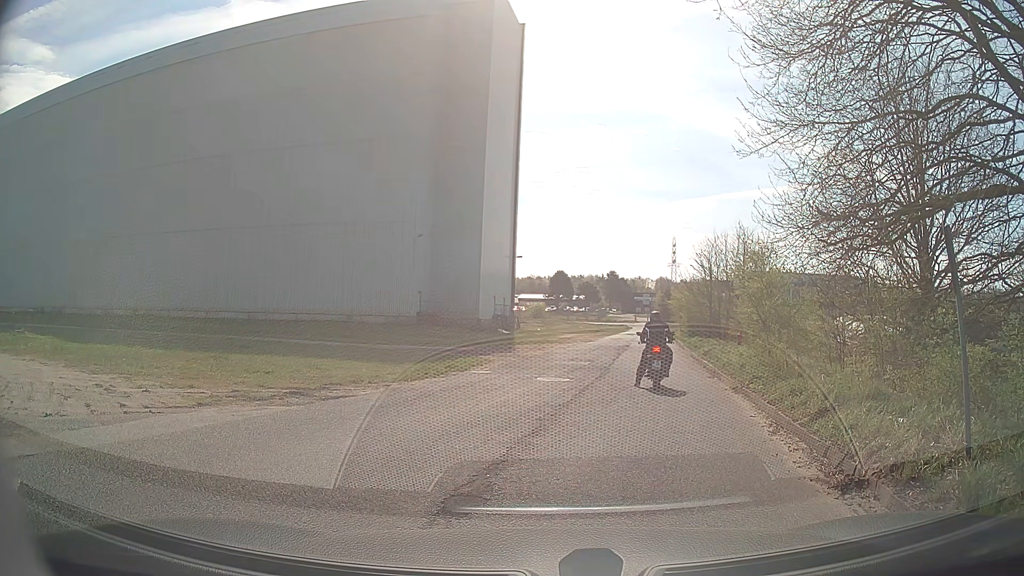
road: service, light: Day
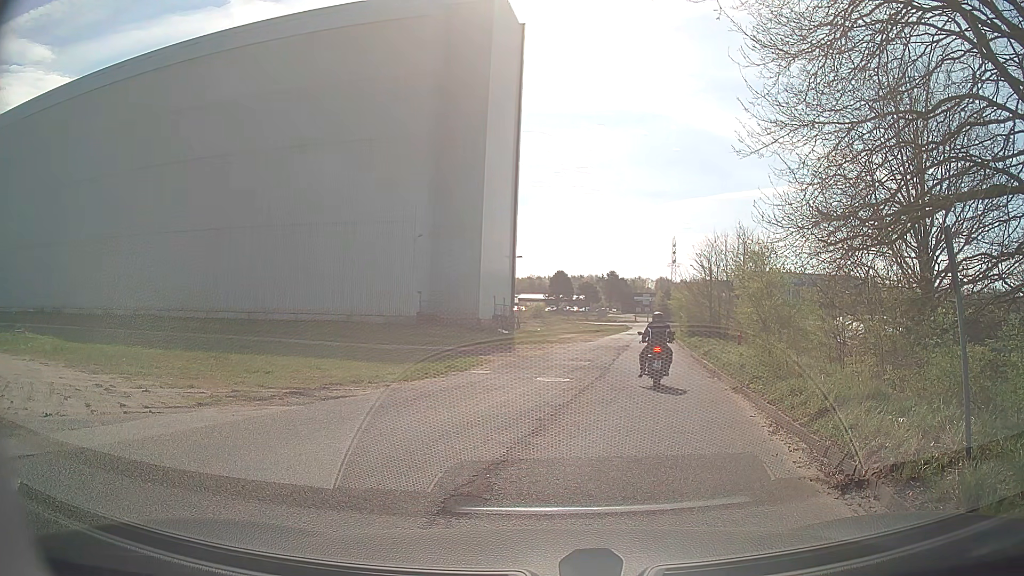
(0.0, 0.0) m; 0°
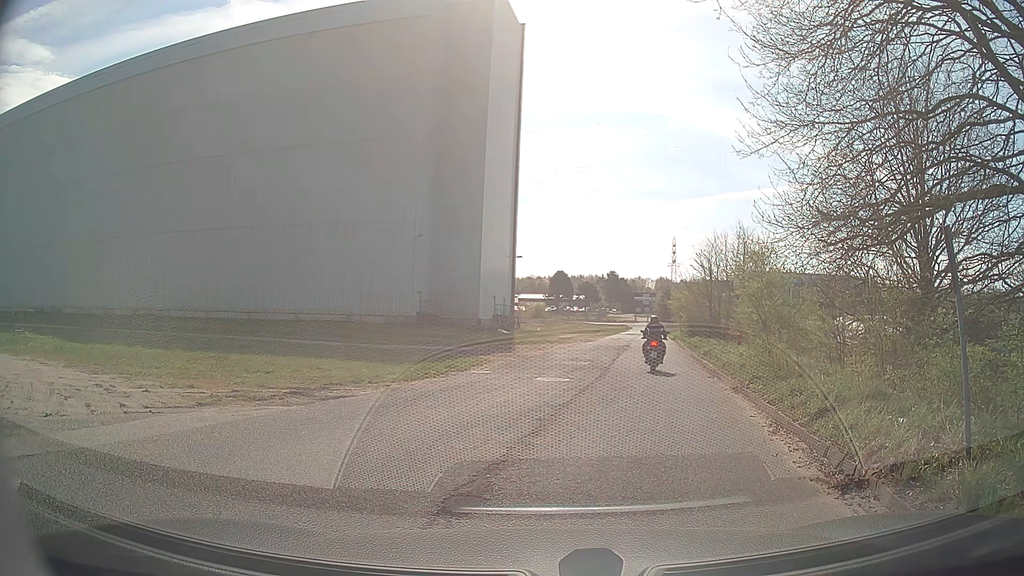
(0.0, 0.0) m; 0°
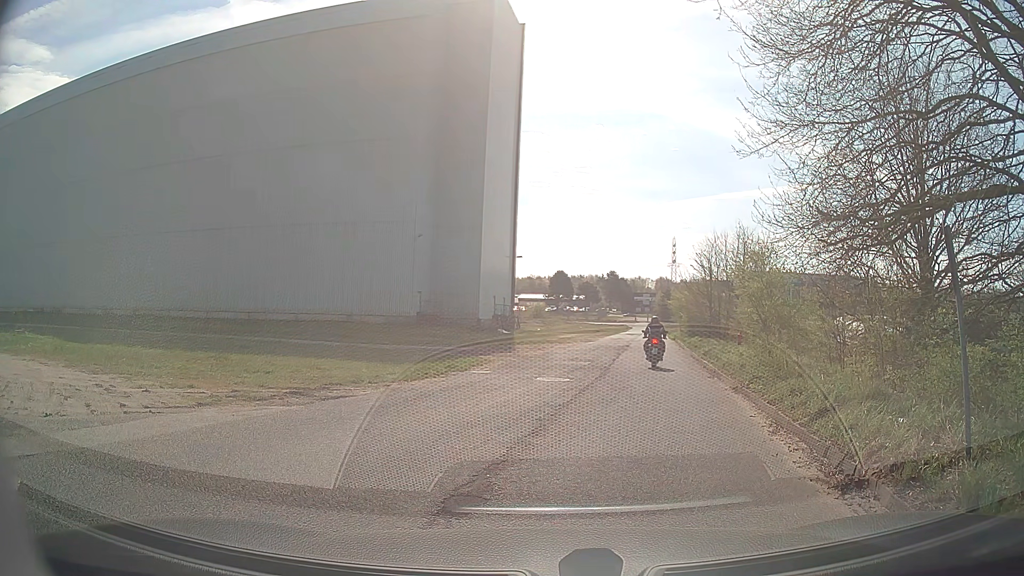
(0.0, 0.0) m; 0°
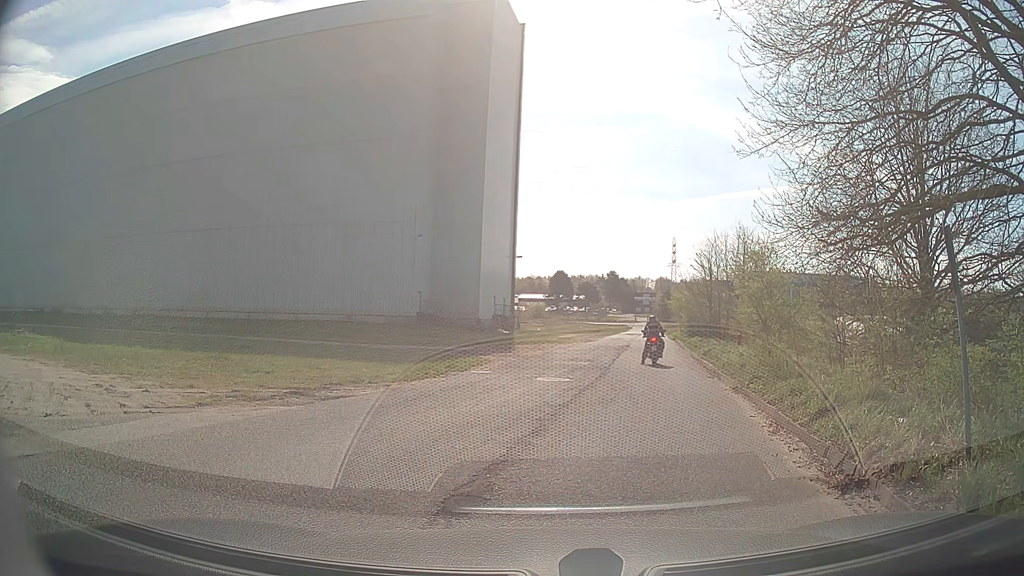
(0.0, 0.0) m; 0°
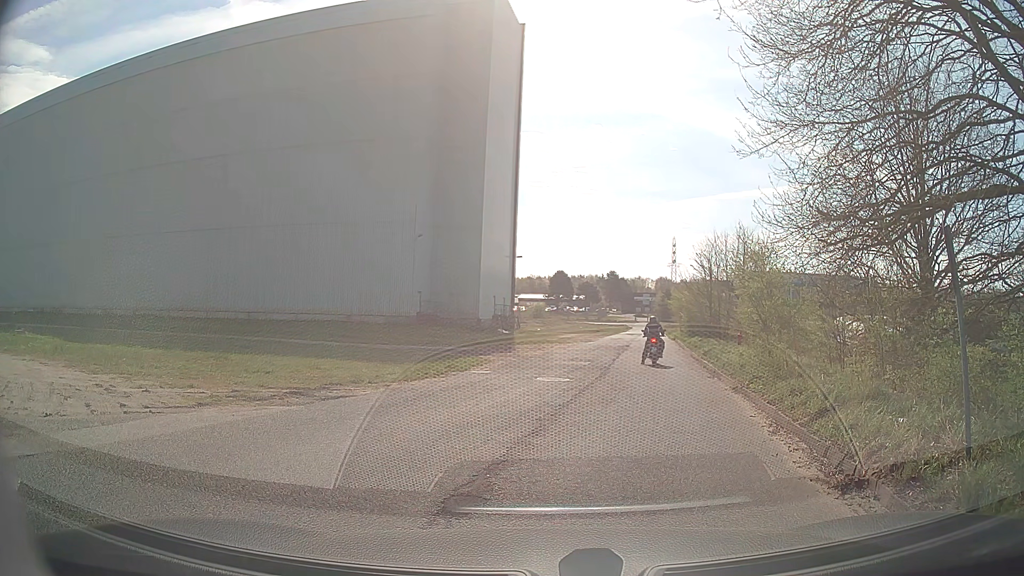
(0.0, 0.0) m; 0°
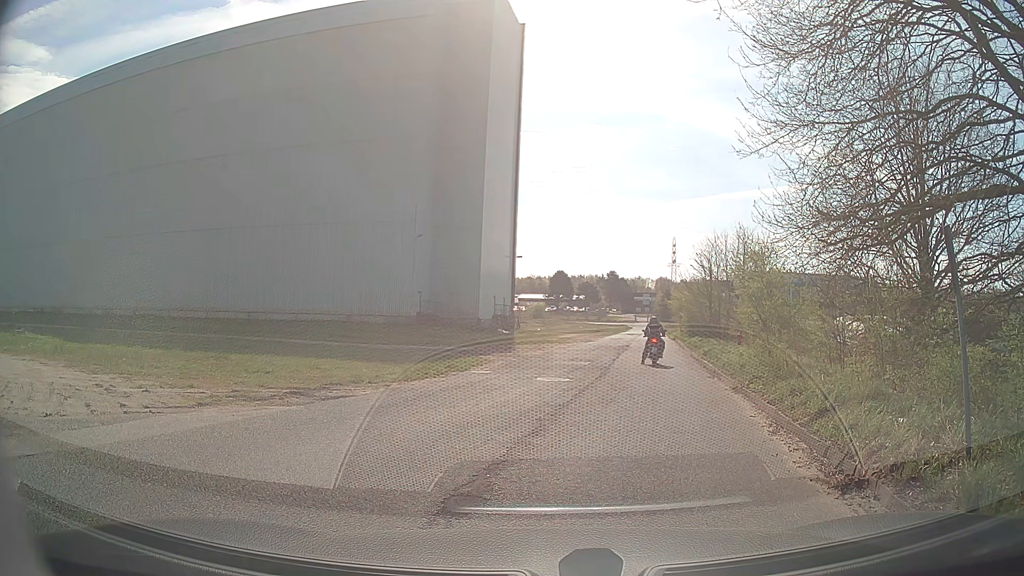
(0.0, 0.0) m; 0°
